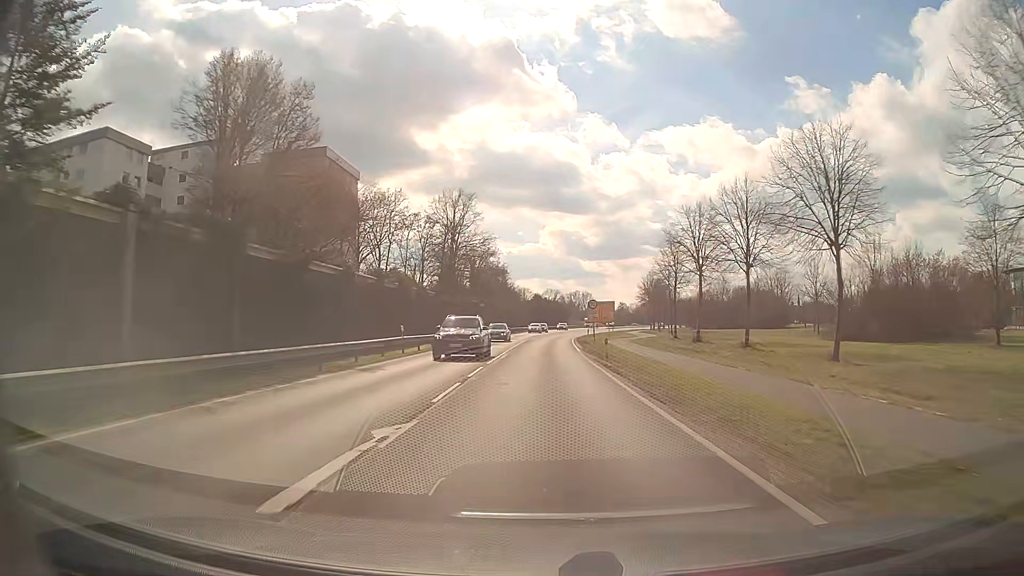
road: primary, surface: asphalt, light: Day
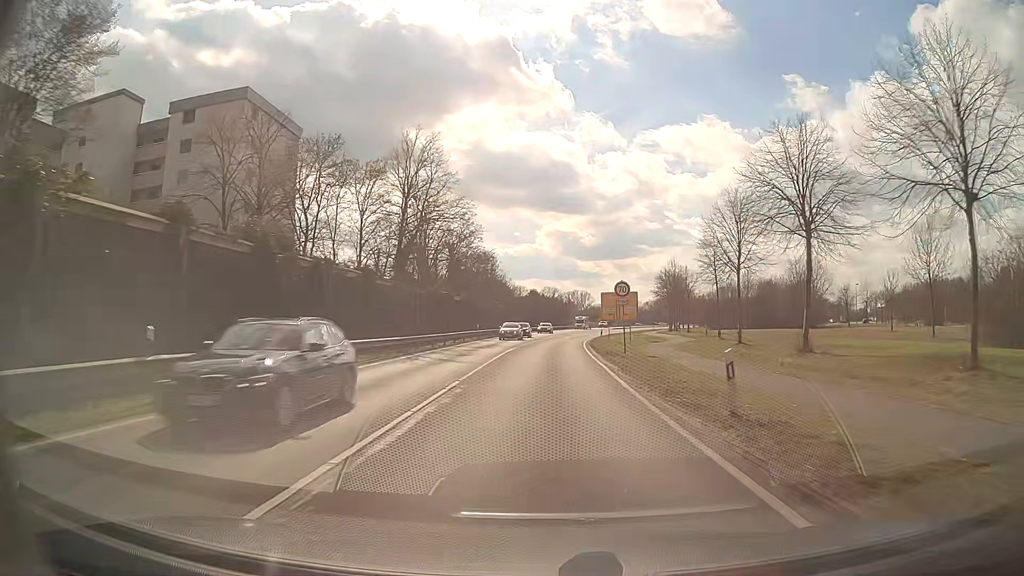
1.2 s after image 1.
(0.0, +21.5) m; 0°
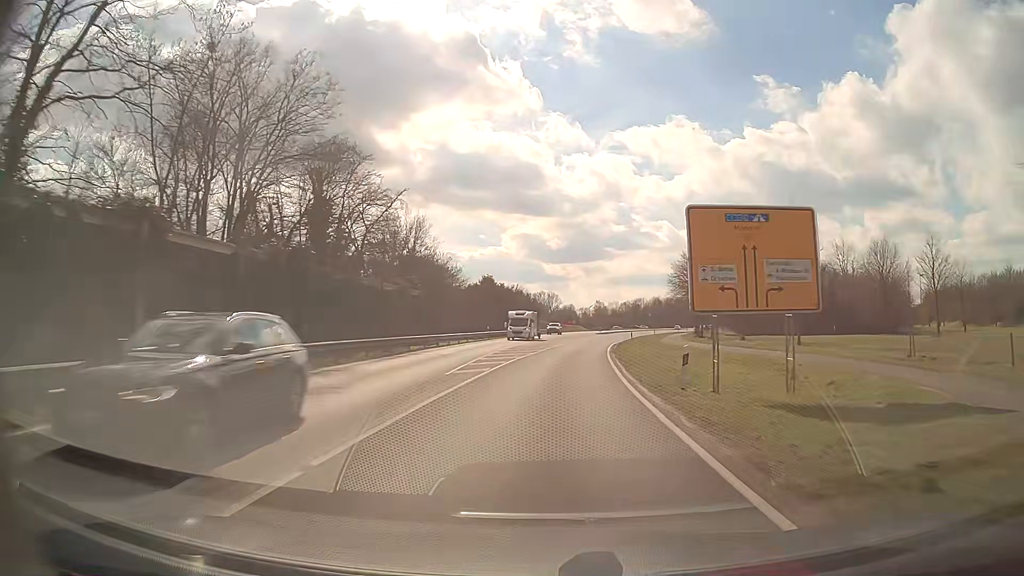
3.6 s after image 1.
(+0.8, +42.9) m; +3°
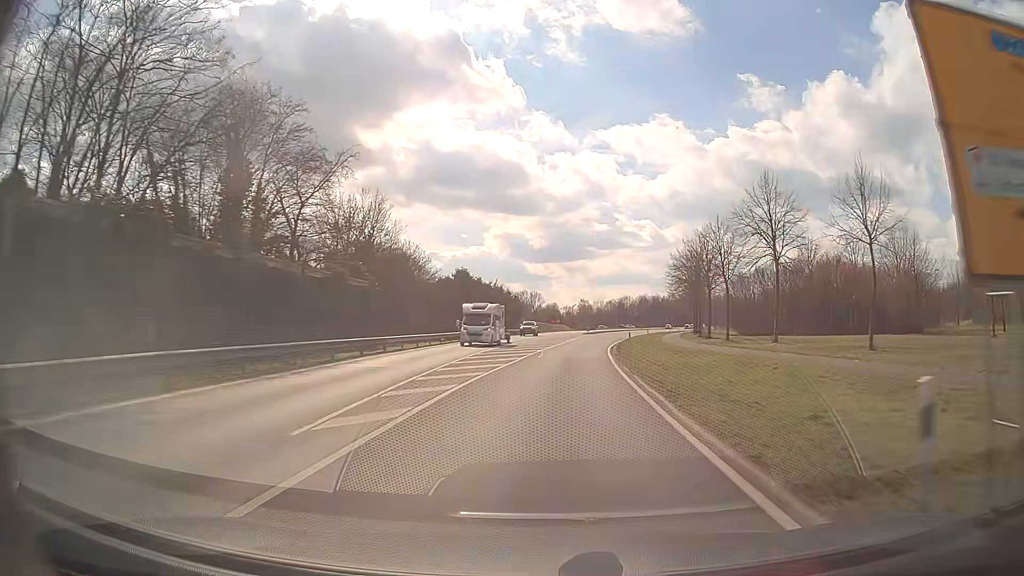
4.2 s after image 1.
(+0.1, +10.7) m; +2°
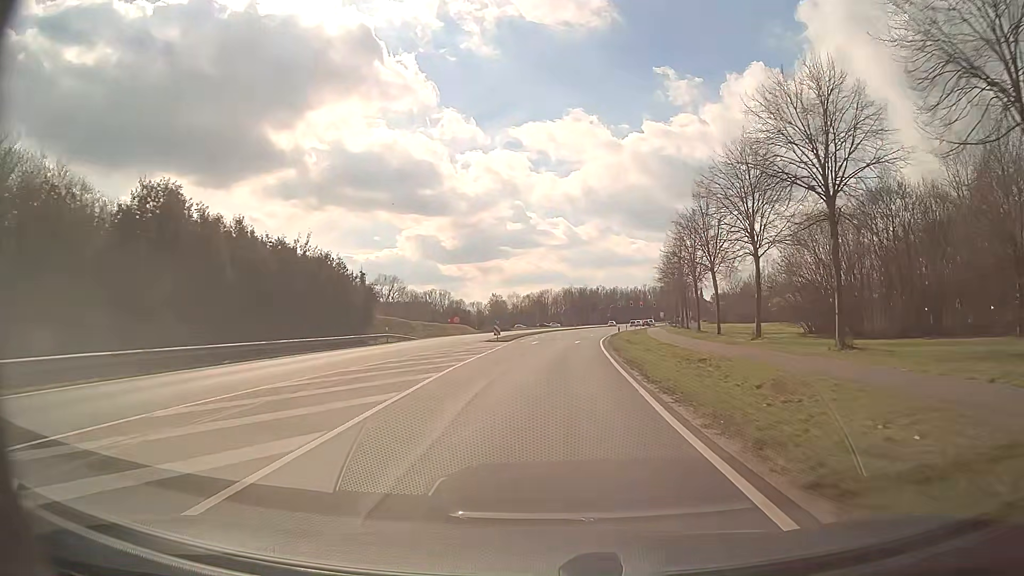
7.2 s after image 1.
(+3.6, +53.5) m; +7°
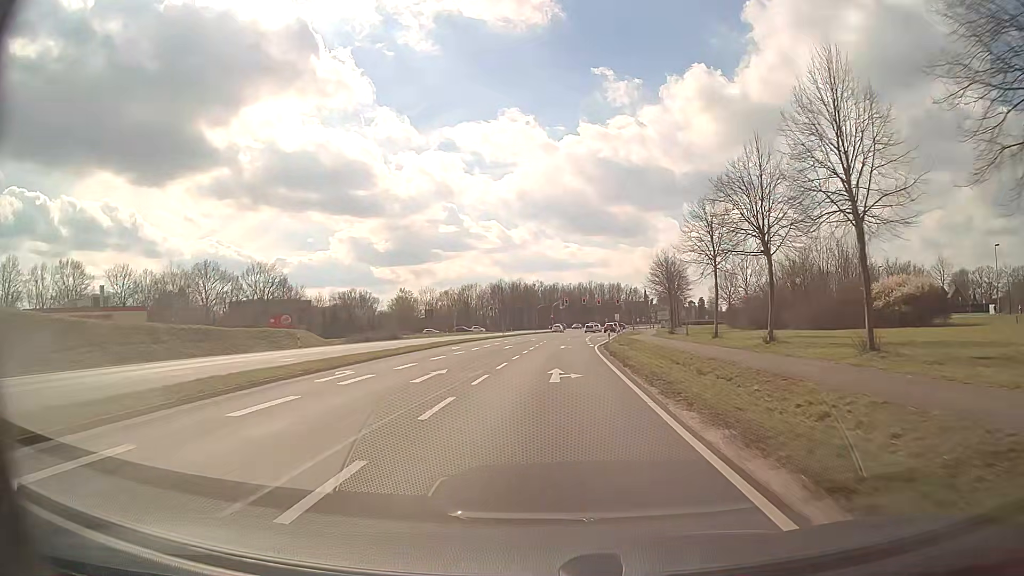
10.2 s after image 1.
(+2.9, +53.6) m; +6°
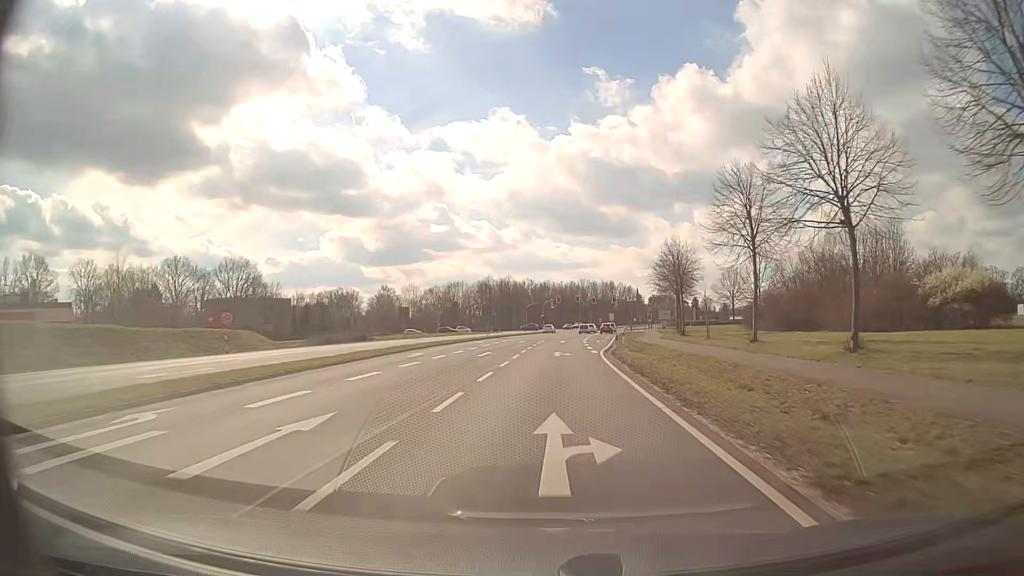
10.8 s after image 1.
(+0.1, +10.7) m; +1°
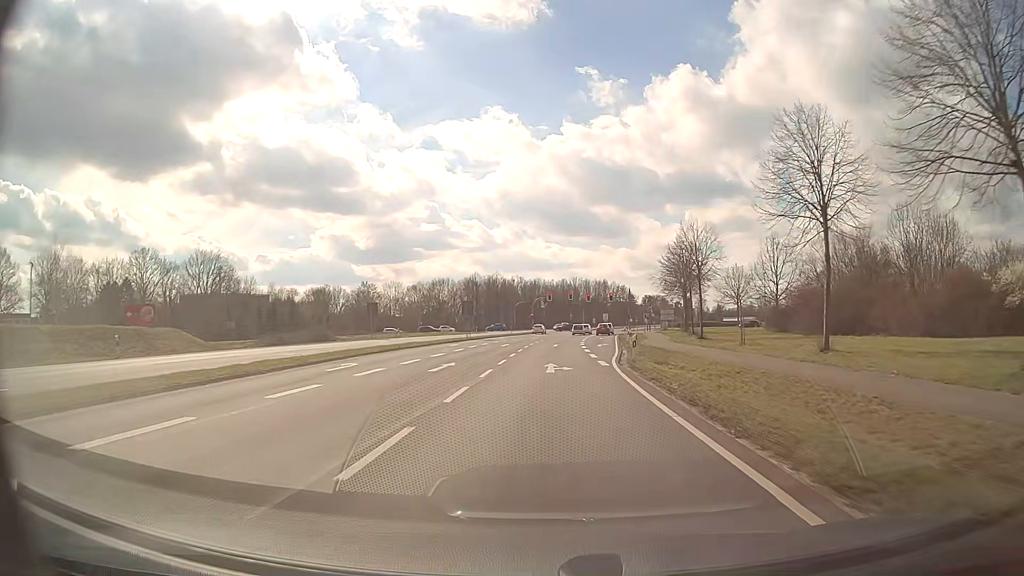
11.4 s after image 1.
(+0.1, +10.7) m; +1°
(0, +10) (0, +20) (0, +30) (+1, +40) (+1, +50) (+2, +60) (+2, +70) (+3, +80) (+4, +90) (+5, +100) m
